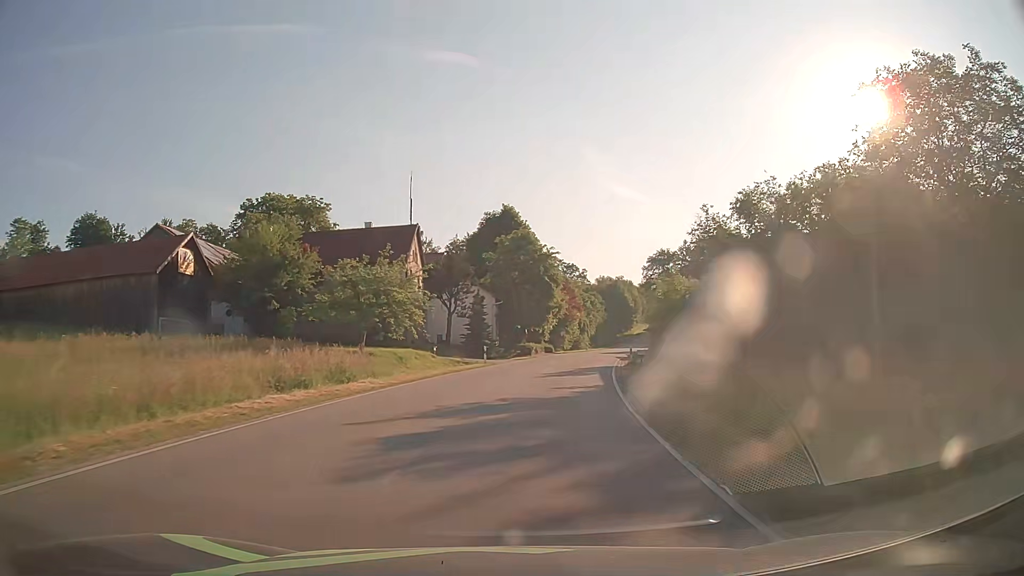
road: tertiary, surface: asphalt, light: Day
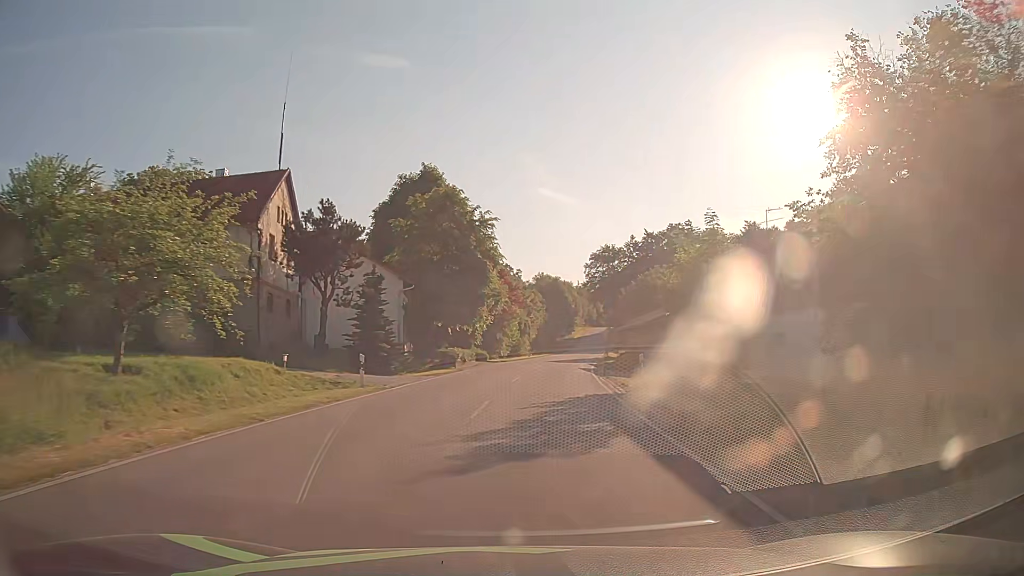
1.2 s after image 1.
(+0.9, +18.0) m; +6°
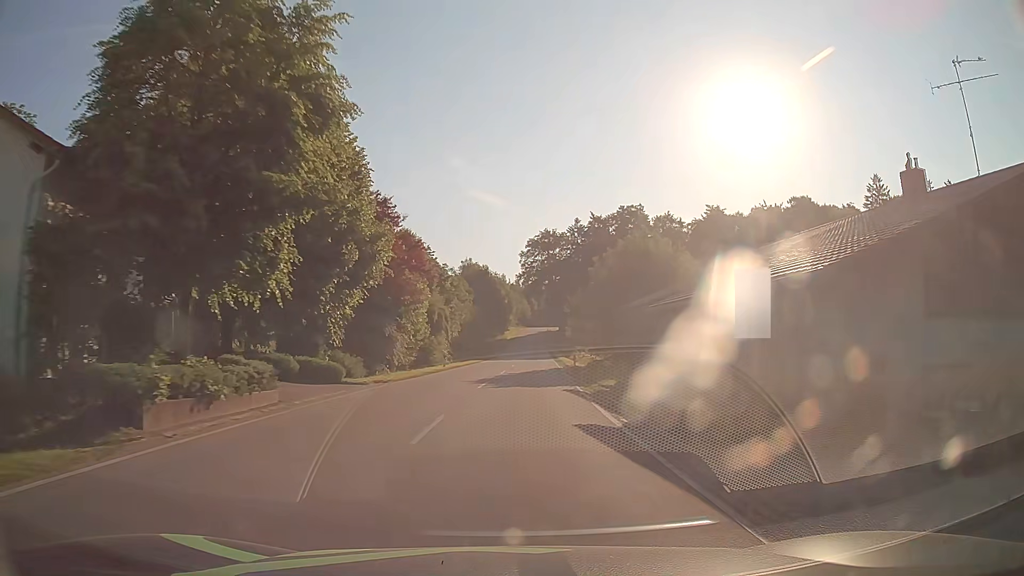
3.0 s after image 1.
(+1.6, +27.1) m; +6°
(0, +10) (0, +20) (+1, +30) (+1, +40) (+2, +50) (+2, +60) (+3, +70) (+4, +80) (+4, +90) (+5, +100) m
